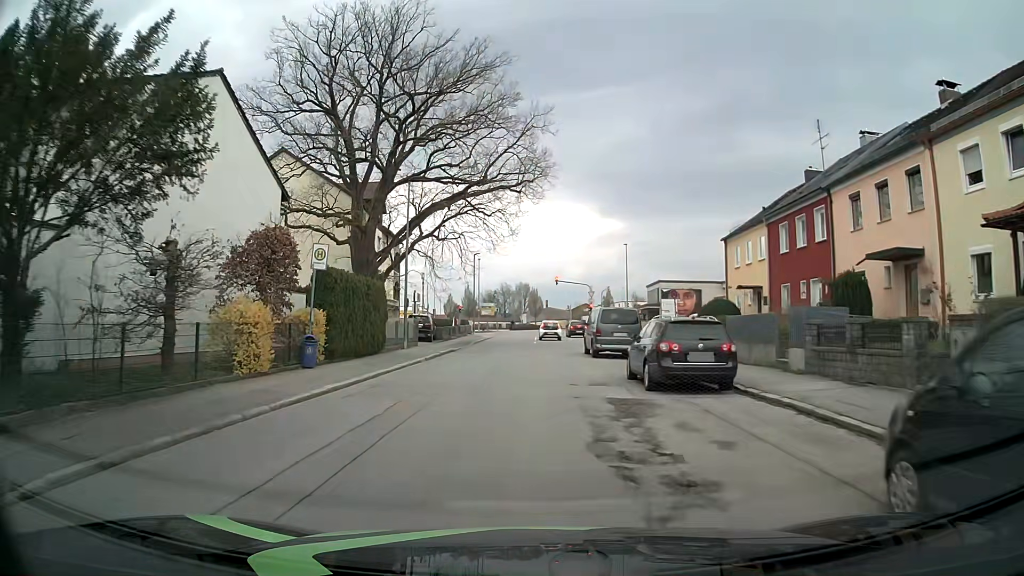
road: residential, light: Day
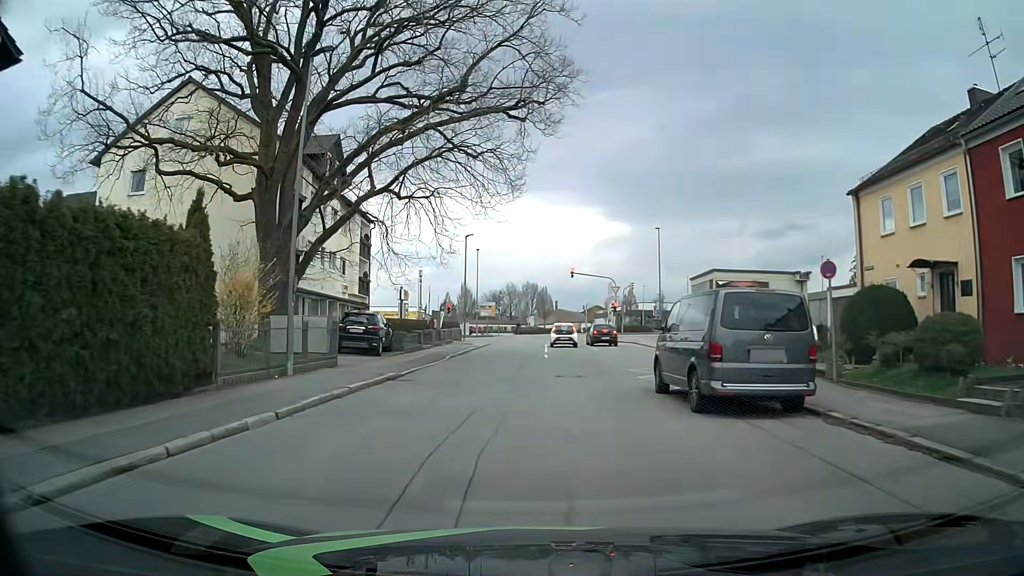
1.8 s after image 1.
(0.0, +15.5) m; 0°
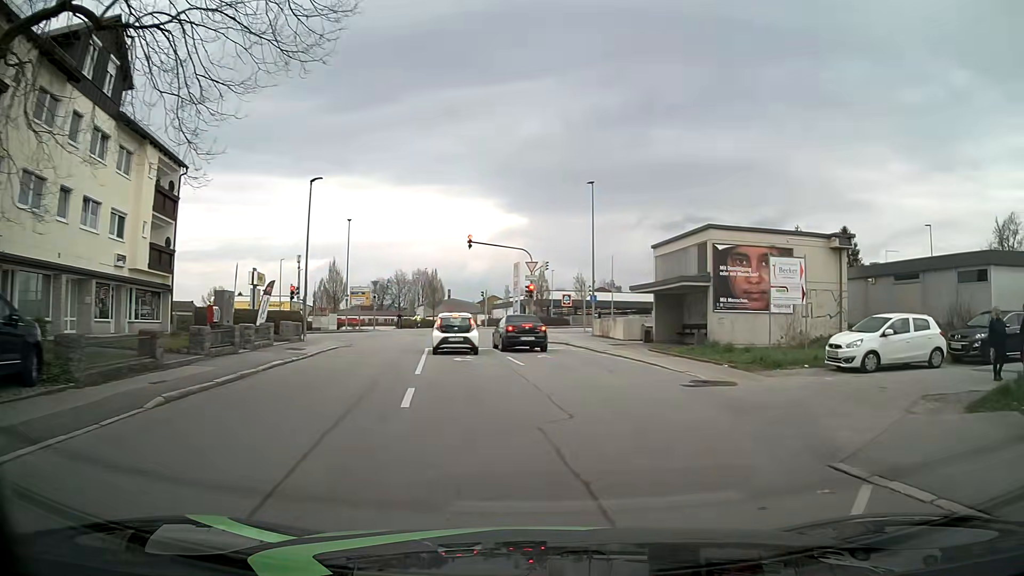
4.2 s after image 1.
(+0.5, +17.6) m; +9°
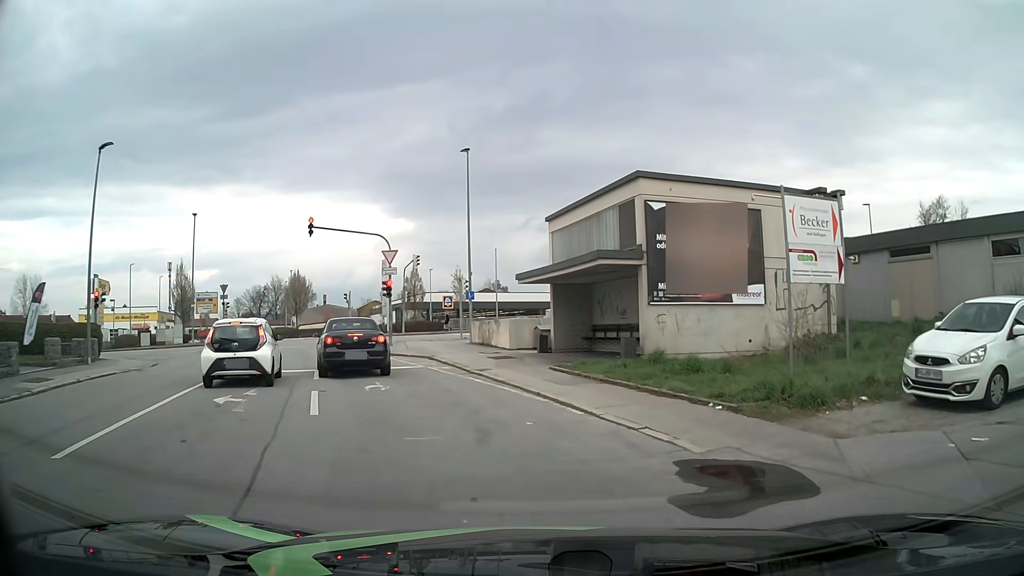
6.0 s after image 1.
(+1.0, +9.2) m; +10°
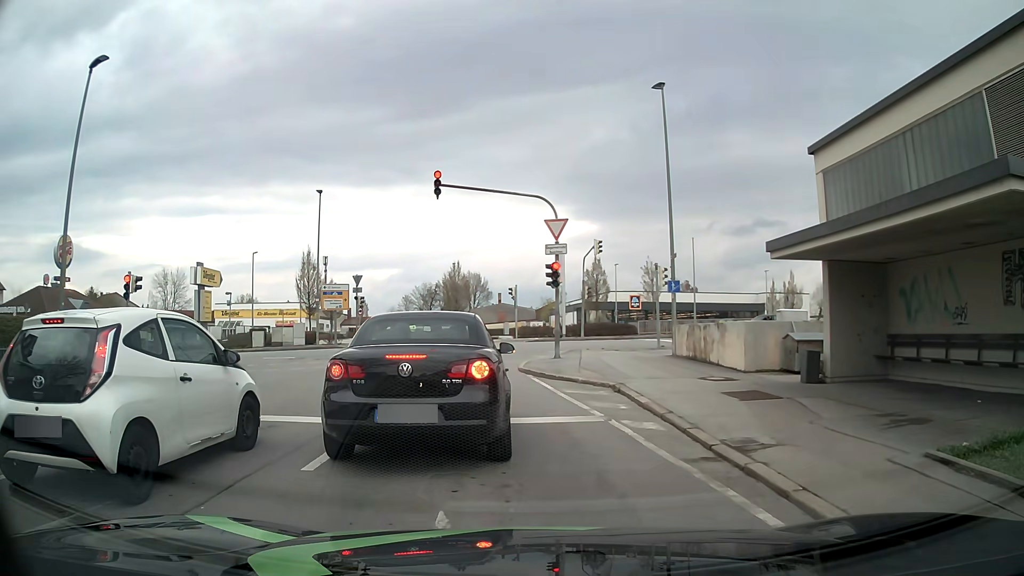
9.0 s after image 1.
(-1.1, +10.0) m; -15°
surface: asphalt
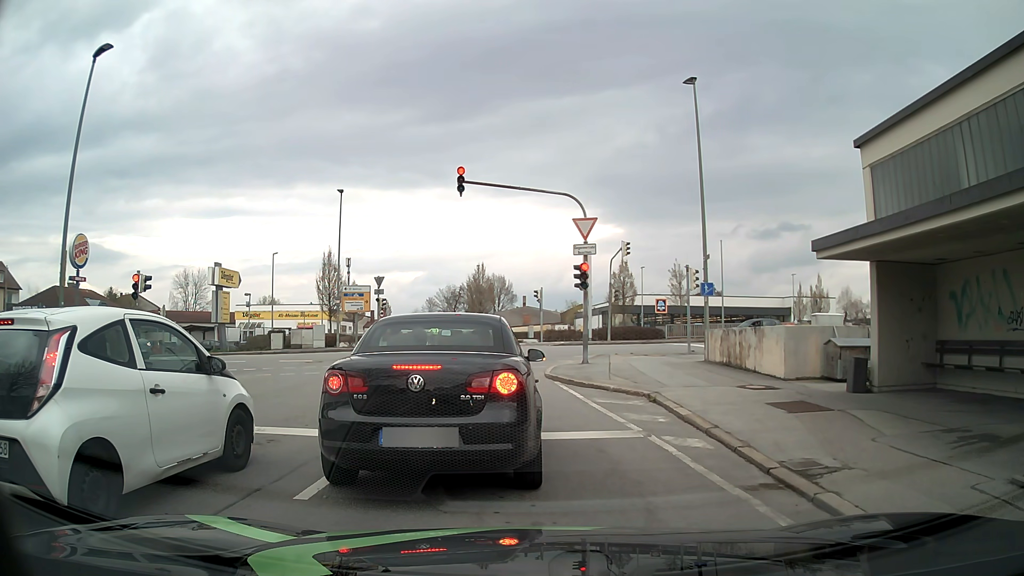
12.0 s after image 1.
(0.0, +1.0) m; -2°
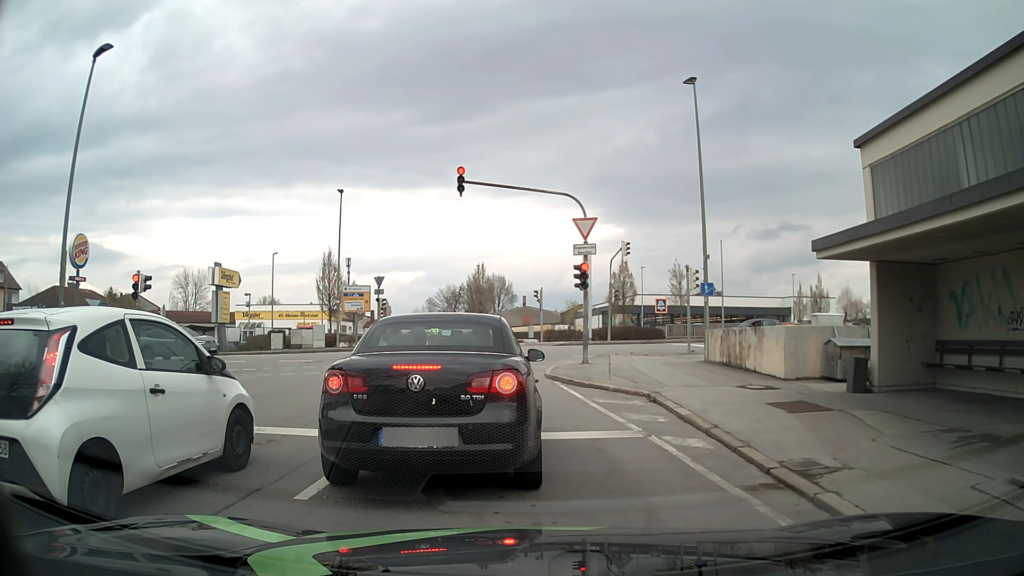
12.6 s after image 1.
(0.0, 0.0) m; 0°
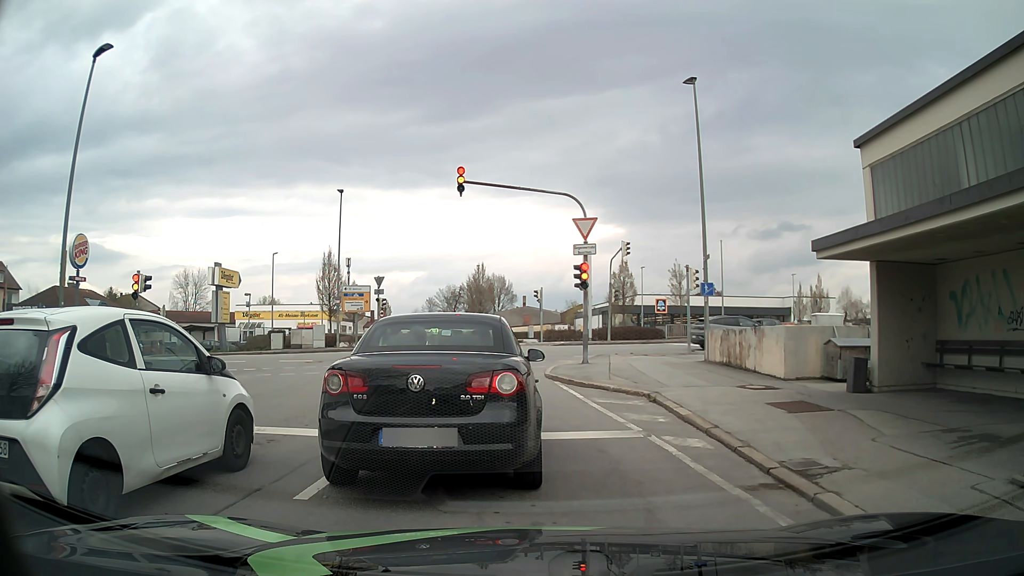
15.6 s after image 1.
(0.0, 0.0) m; 0°
(-1, +10) (-2, +20) (0, +29) (+9, +33) (+19, +35) (+29, +36) (+39, +37) (+49, +37) (+59, +38) (+69, +38) m
